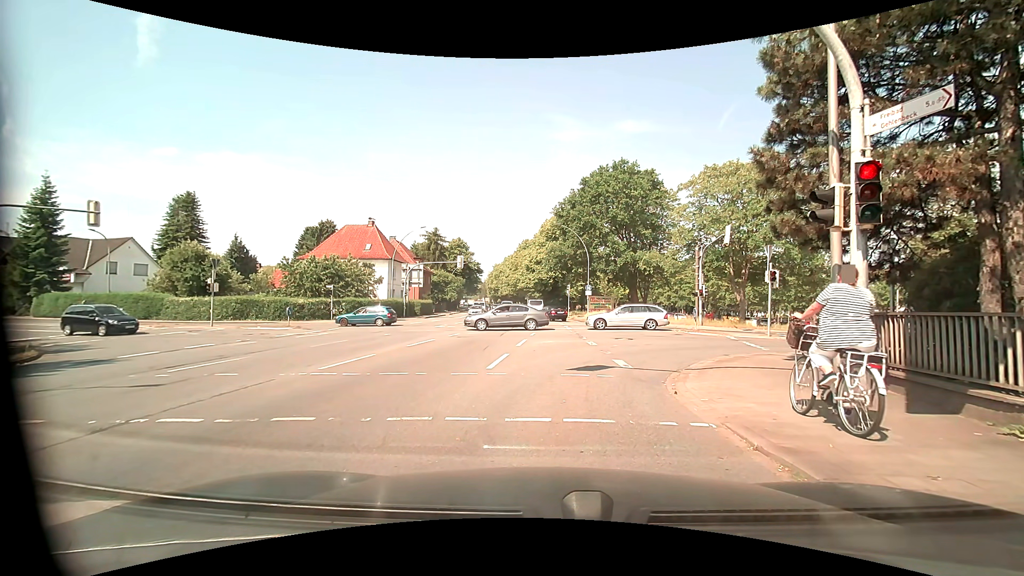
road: primary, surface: asphalt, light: Day
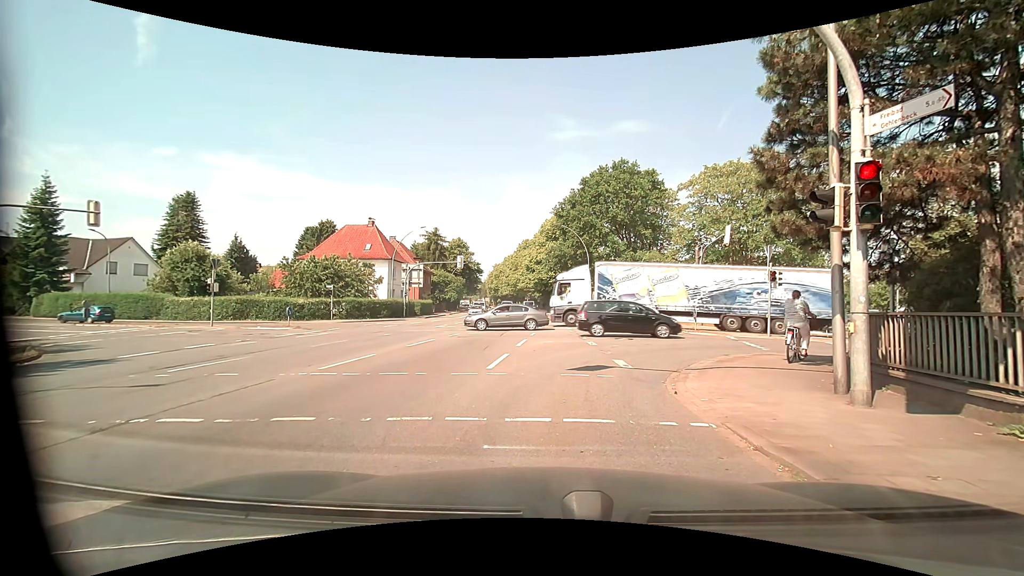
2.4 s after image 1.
(0.0, 0.0) m; 0°
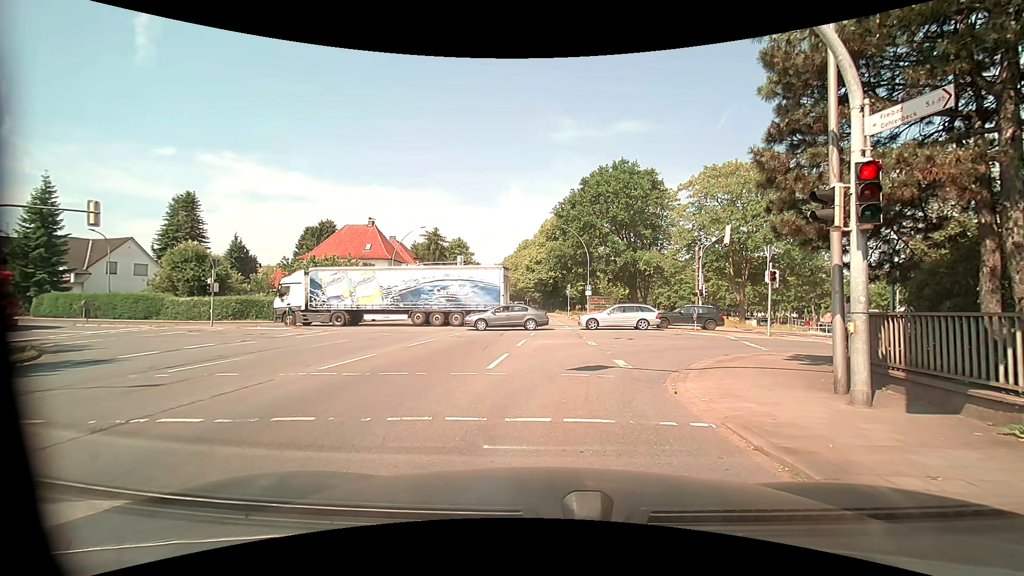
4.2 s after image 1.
(0.0, 0.0) m; 0°
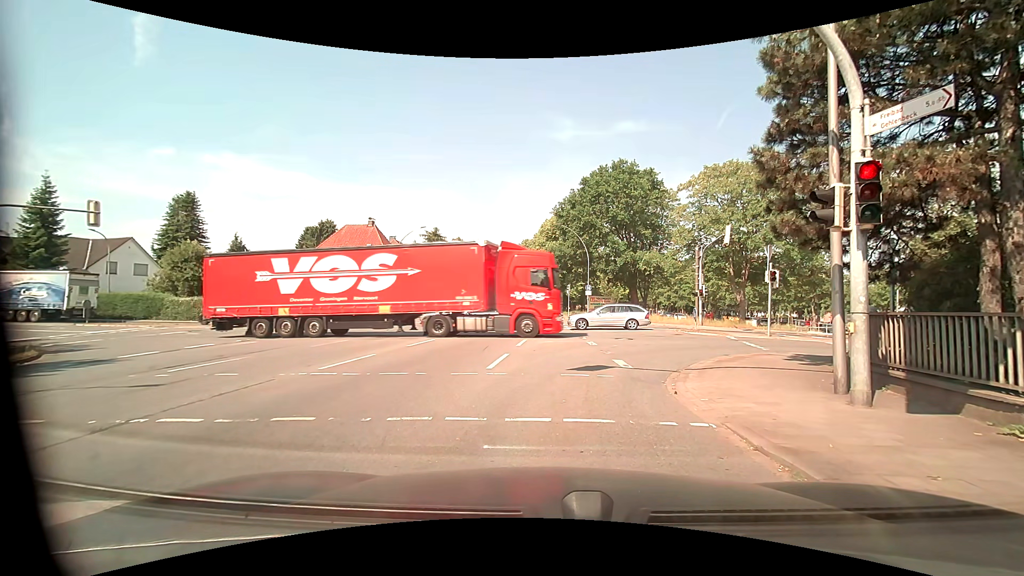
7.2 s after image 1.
(0.0, 0.0) m; 0°
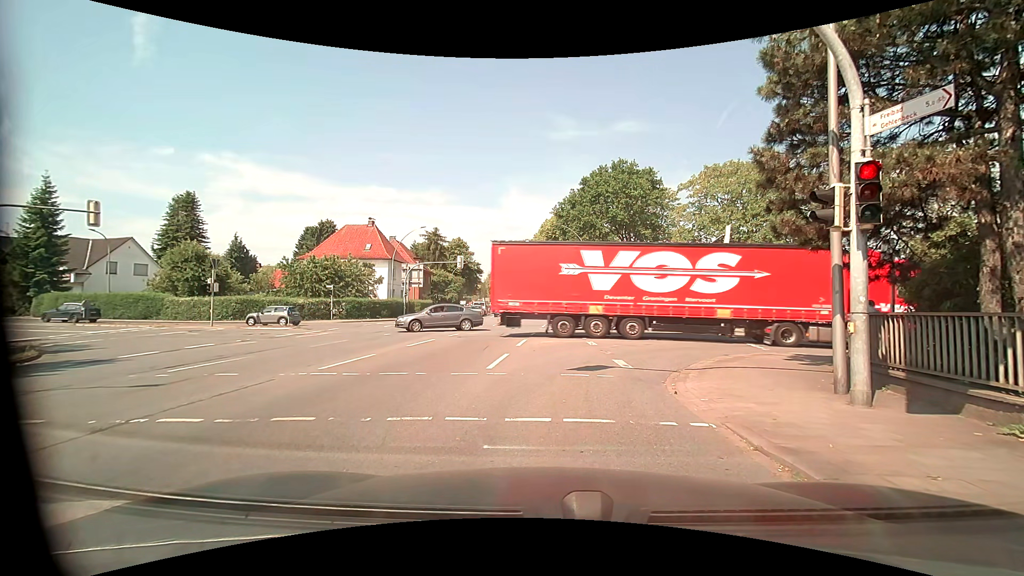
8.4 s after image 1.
(0.0, 0.0) m; 0°
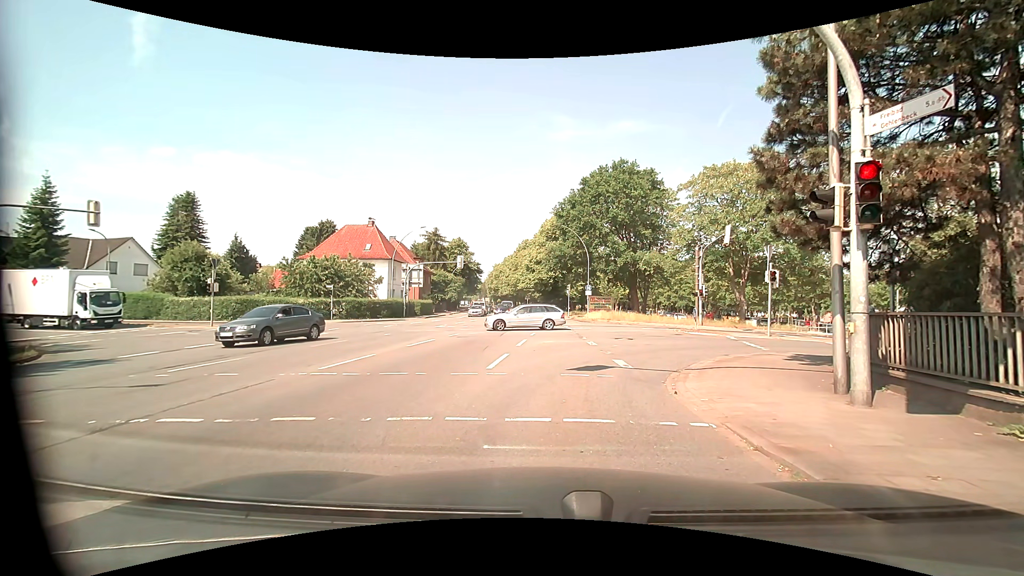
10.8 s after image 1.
(0.0, 0.0) m; 0°
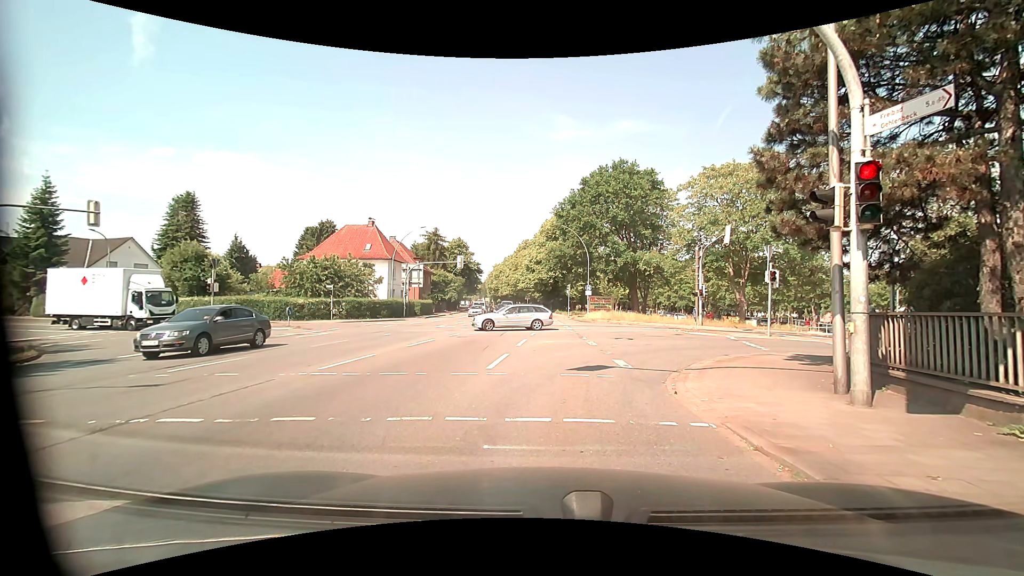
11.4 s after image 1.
(0.0, 0.0) m; 0°
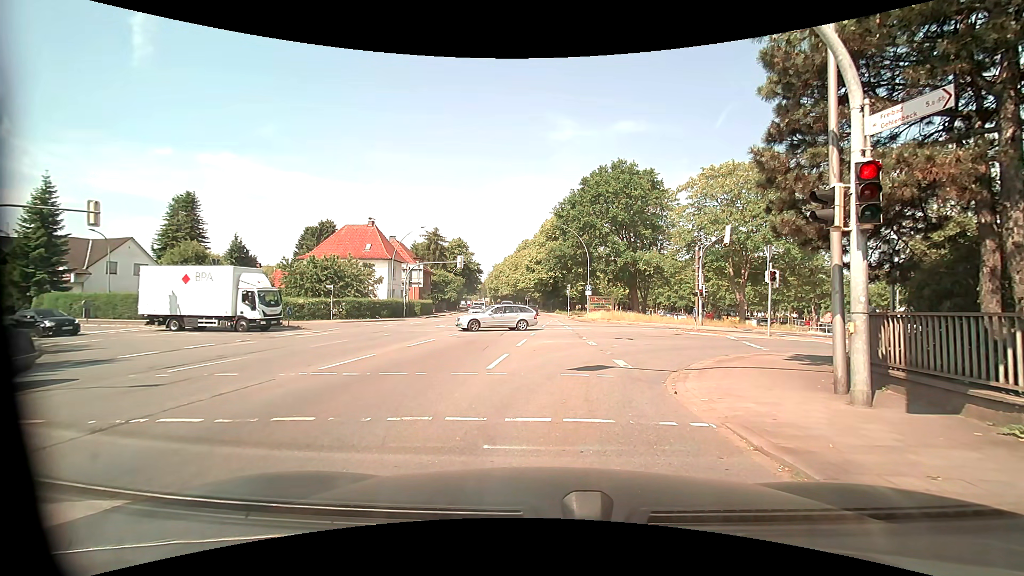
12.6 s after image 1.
(0.0, 0.0) m; 0°
(0, +10) (+4, +19) (+12, +24) (+22, +24) (+32, +24) (+42, +24) (+52, +23) (+62, +22) (+72, +21) (+82, +20) m
